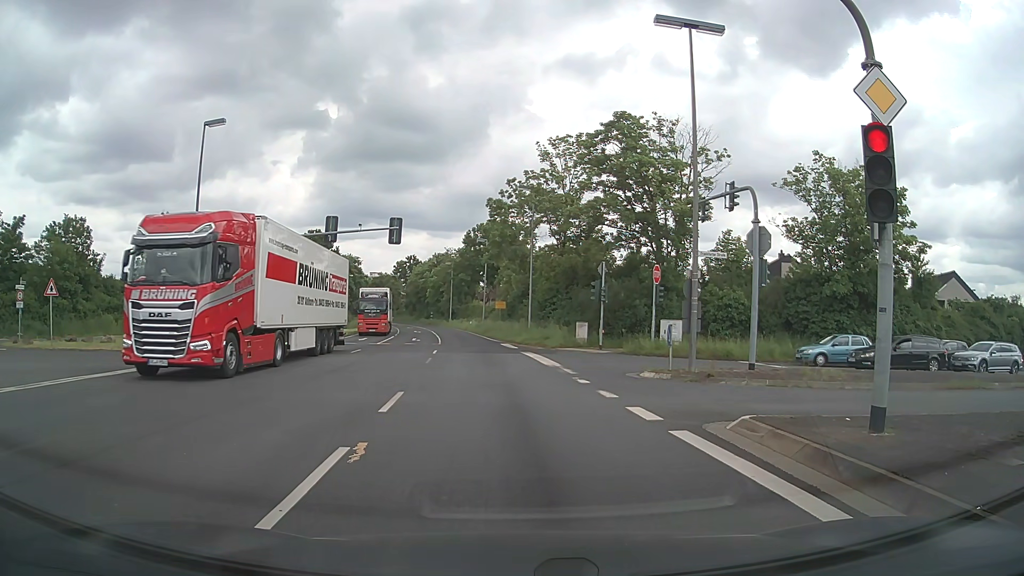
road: primary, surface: asphalt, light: Day
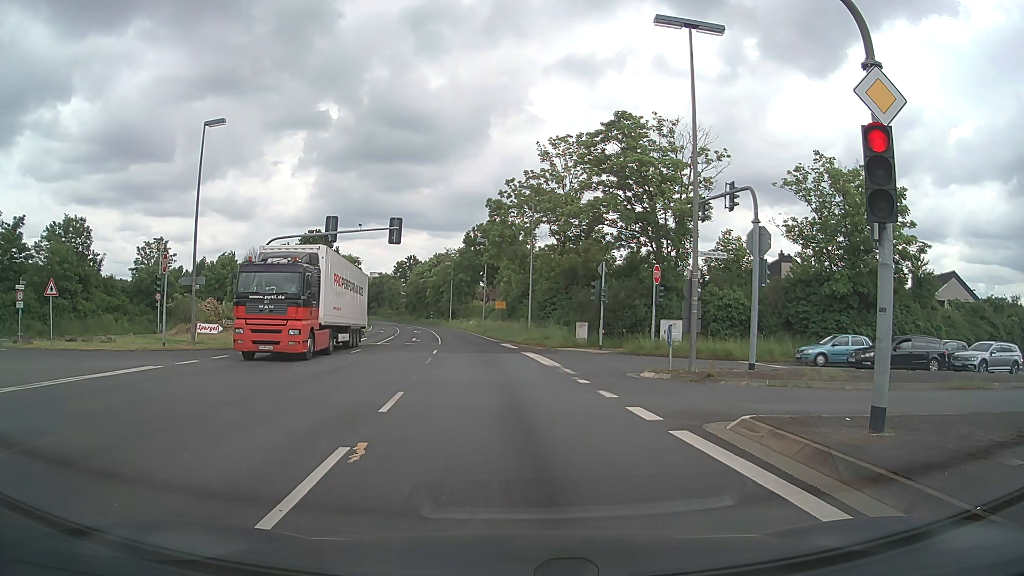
(0.0, 0.0) m; 0°
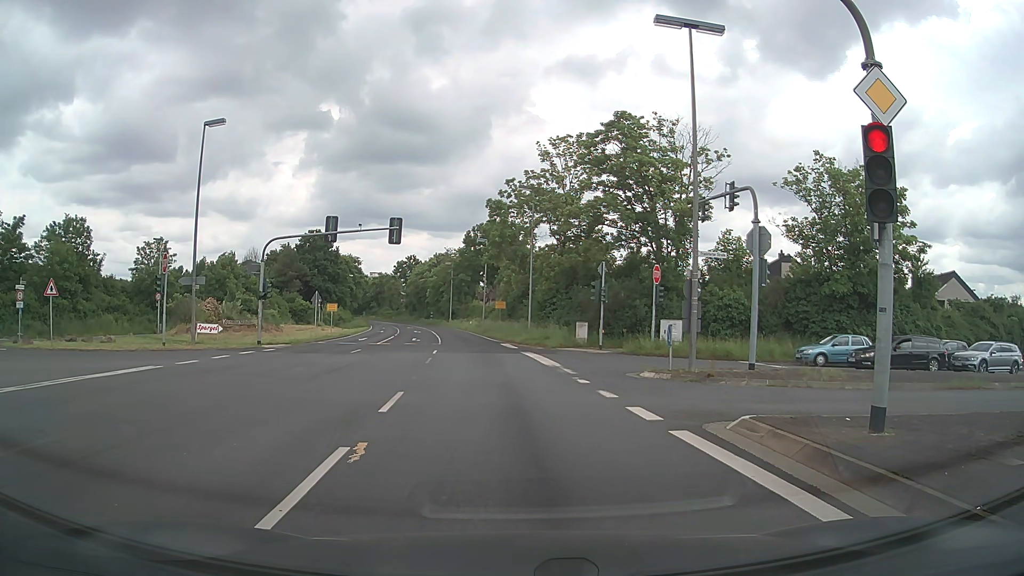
(0.0, 0.0) m; 0°
(0, +10) (-1, +20) (-2, +30) (-3, +40) (-4, +50) (-6, +60) (-8, +69) (-10, +79) (-12, +89) (-14, +99) m
